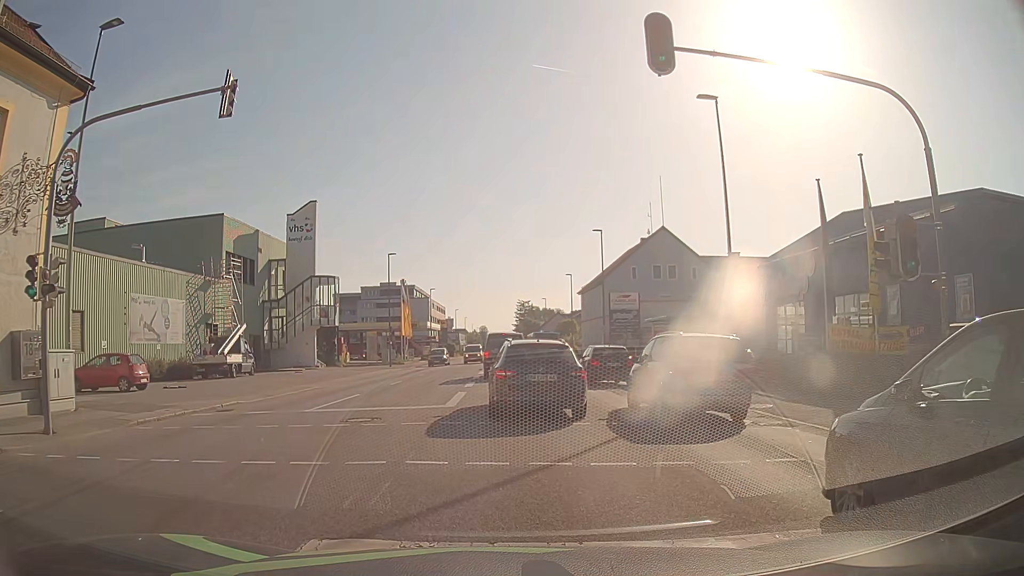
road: tertiary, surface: asphalt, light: Day
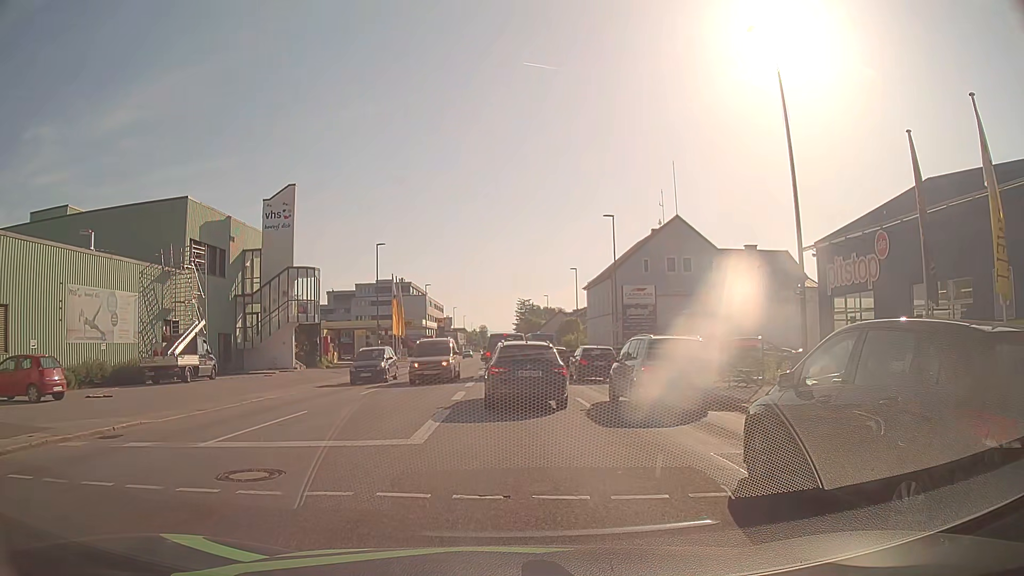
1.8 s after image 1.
(+0.1, +6.0) m; +1°
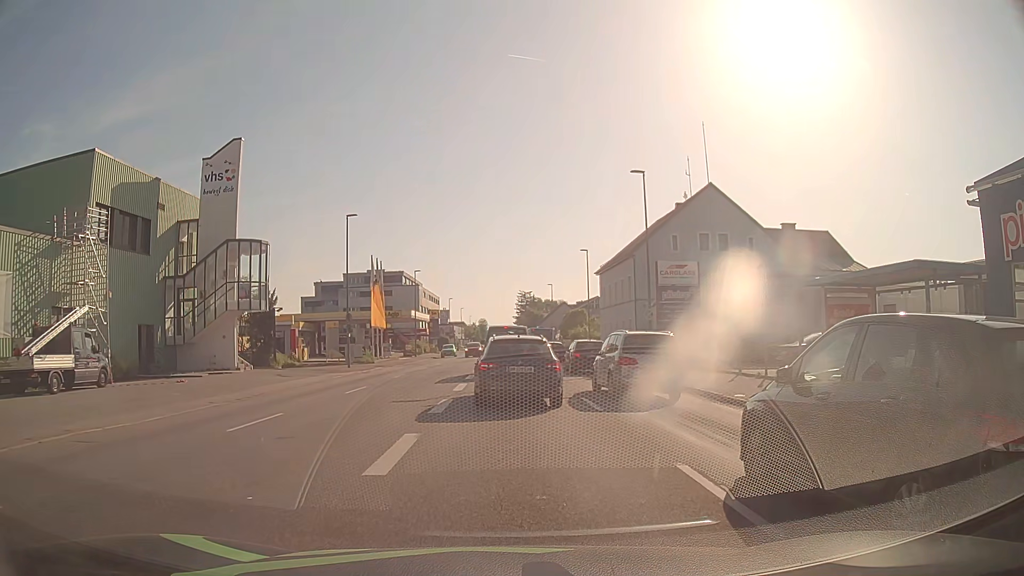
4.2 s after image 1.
(+0.1, +10.9) m; 0°
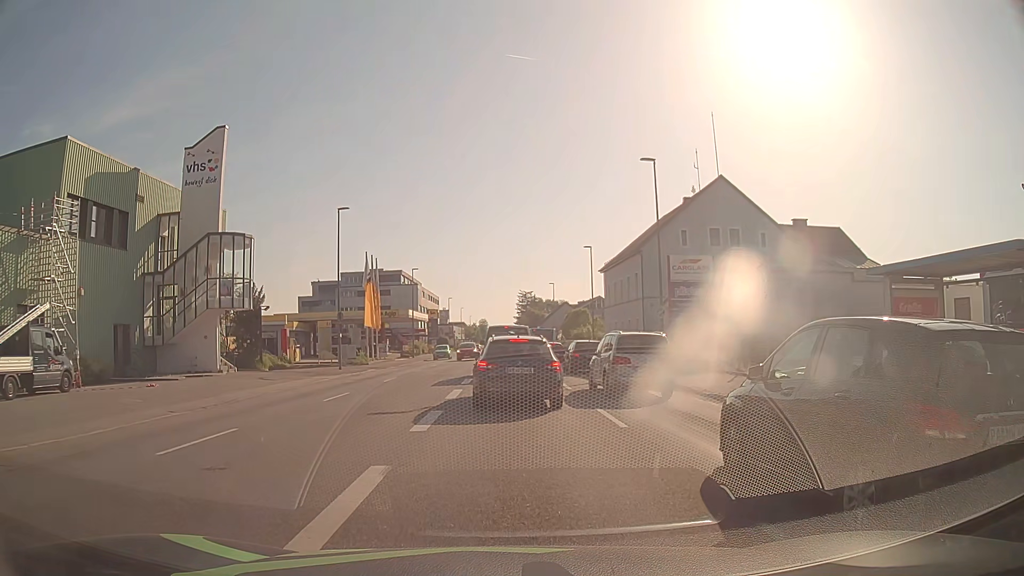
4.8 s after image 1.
(0.0, +2.6) m; 0°
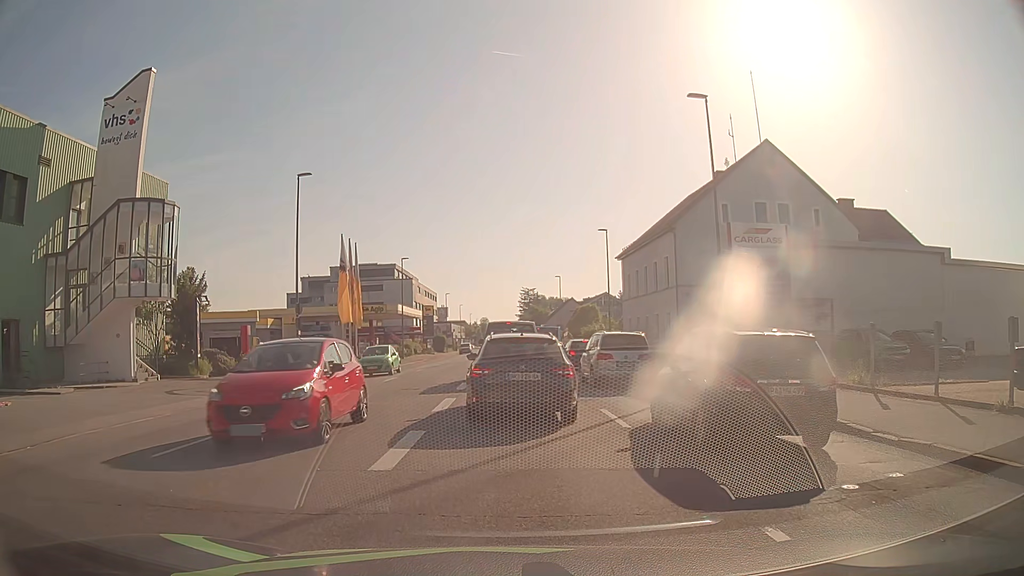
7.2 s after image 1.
(+0.1, +9.1) m; 0°
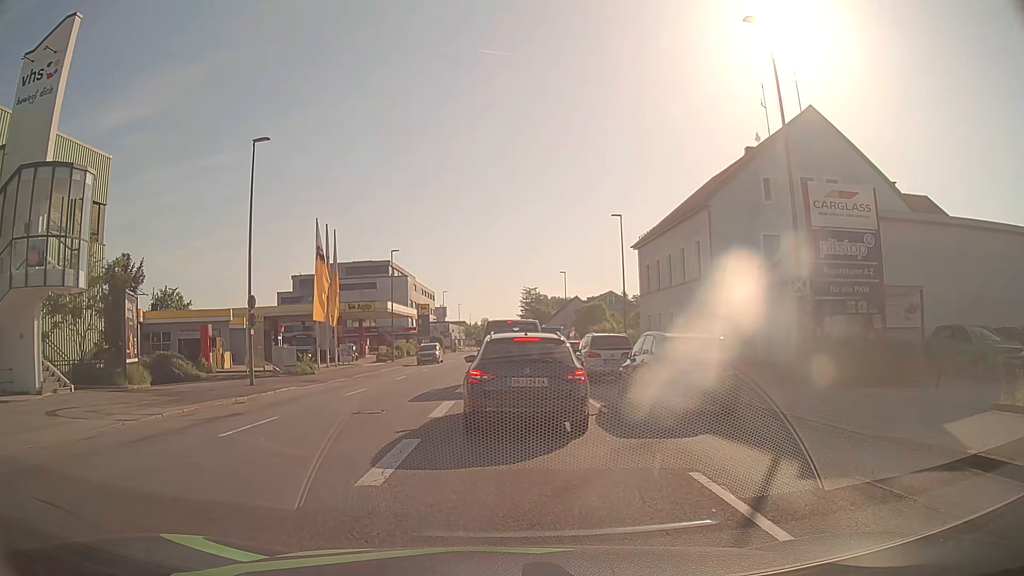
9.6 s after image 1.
(0.0, +6.6) m; -1°
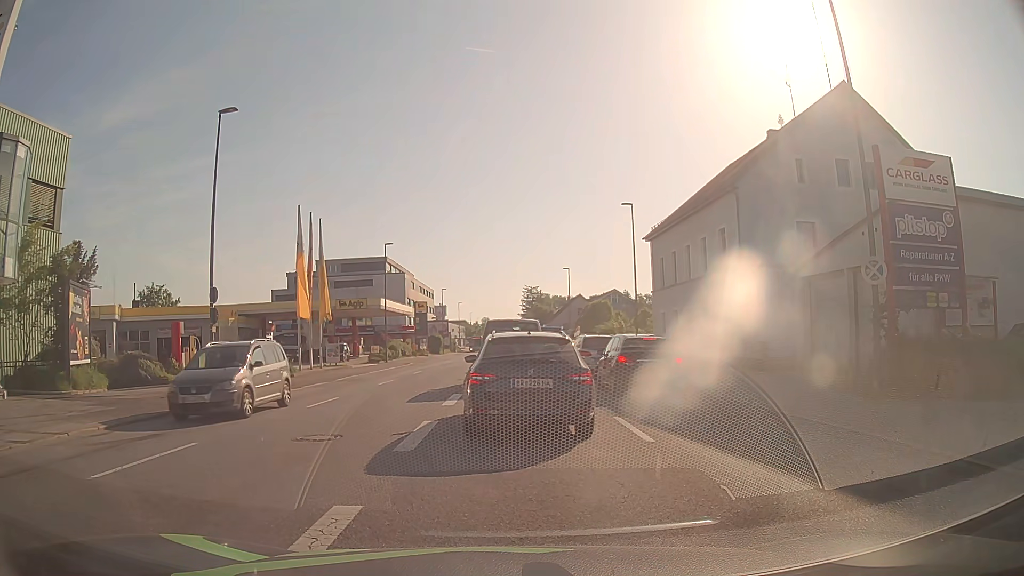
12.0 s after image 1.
(0.0, +3.8) m; +1°
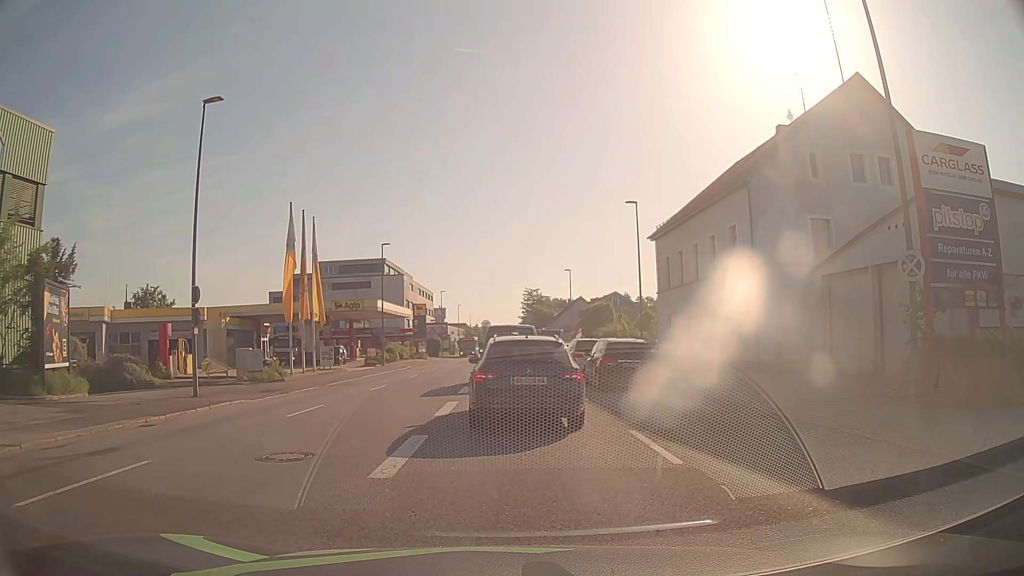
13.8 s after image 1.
(0.0, +1.5) m; 0°
